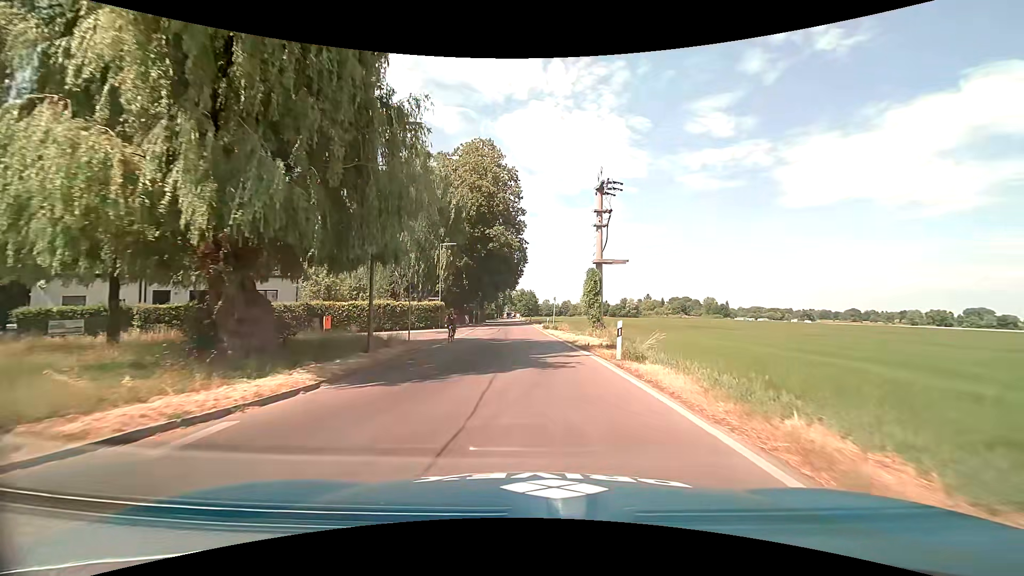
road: tertiary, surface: asphalt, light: Day
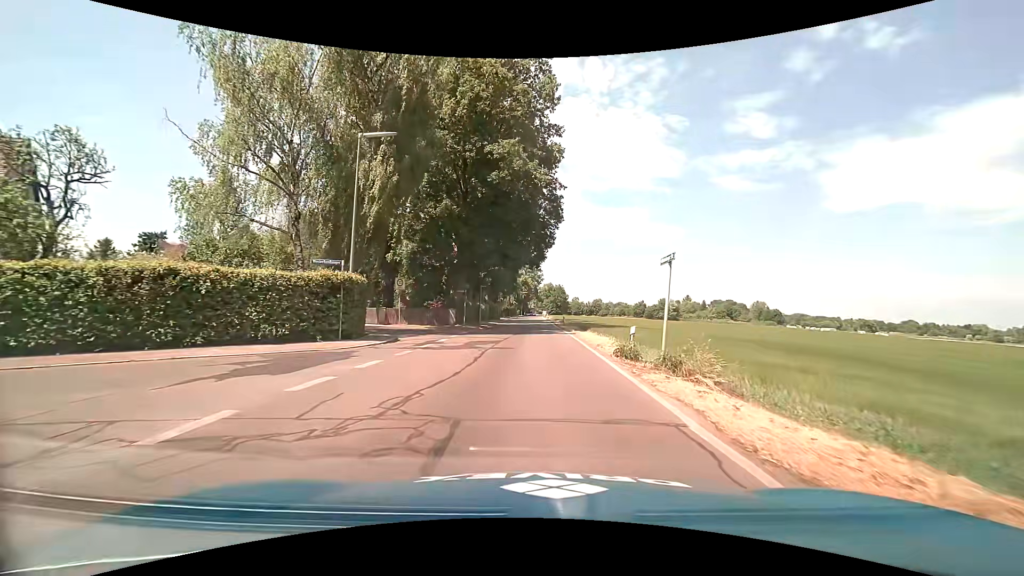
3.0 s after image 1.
(-0.8, +29.1) m; -4°
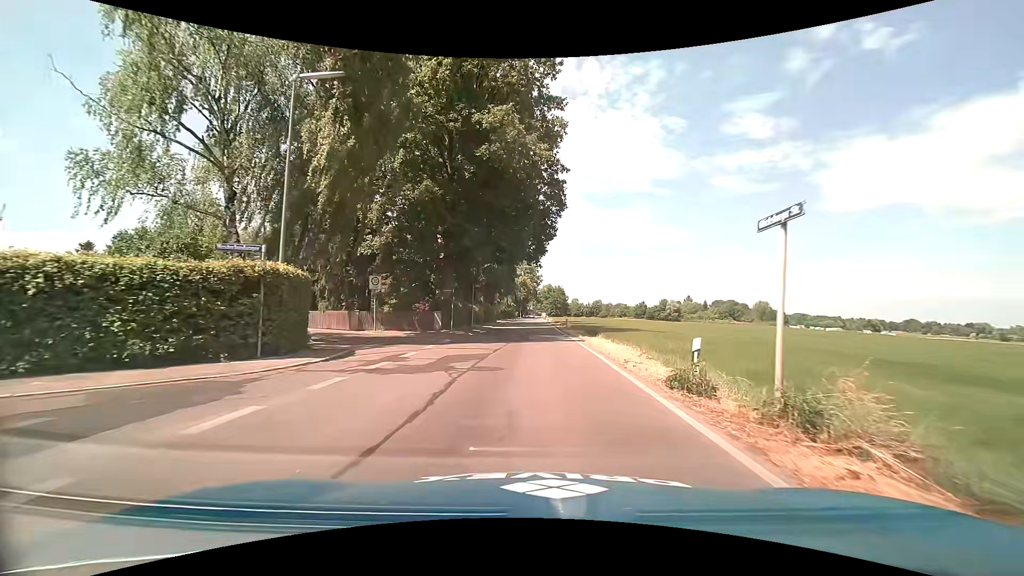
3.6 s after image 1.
(+0.1, +5.5) m; +1°
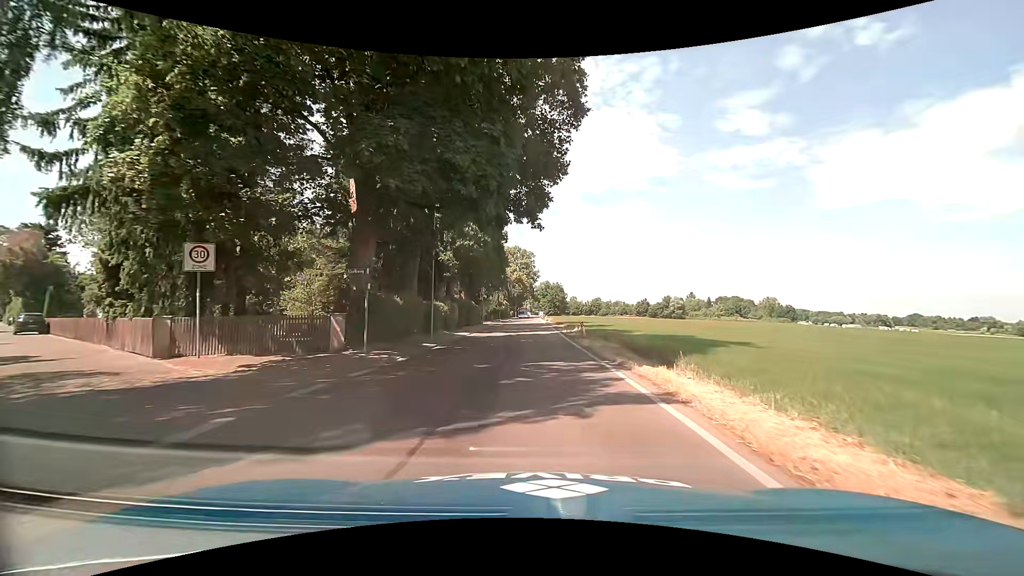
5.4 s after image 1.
(+0.2, +15.9) m; +1°
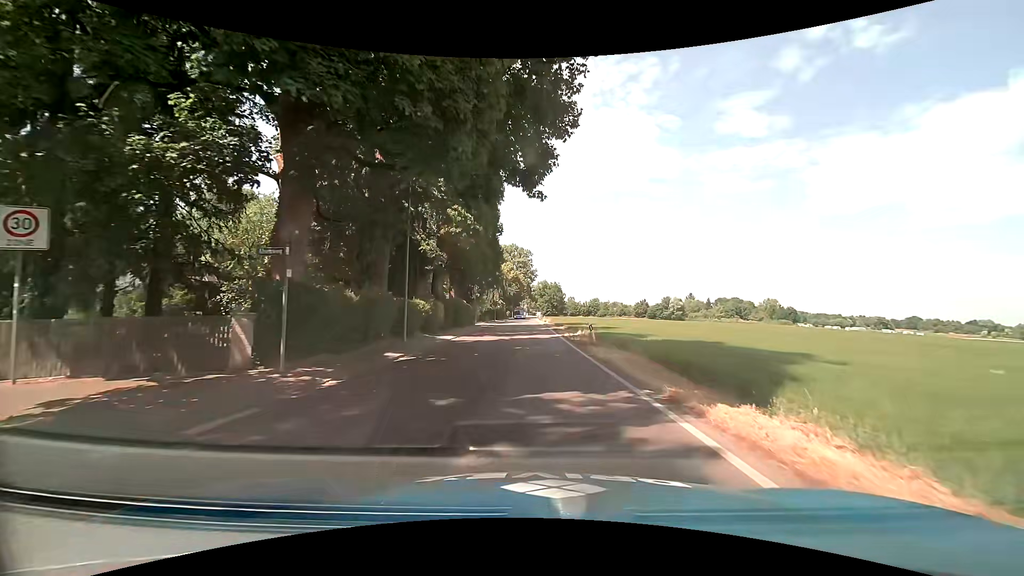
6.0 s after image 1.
(0.0, +5.2) m; 0°
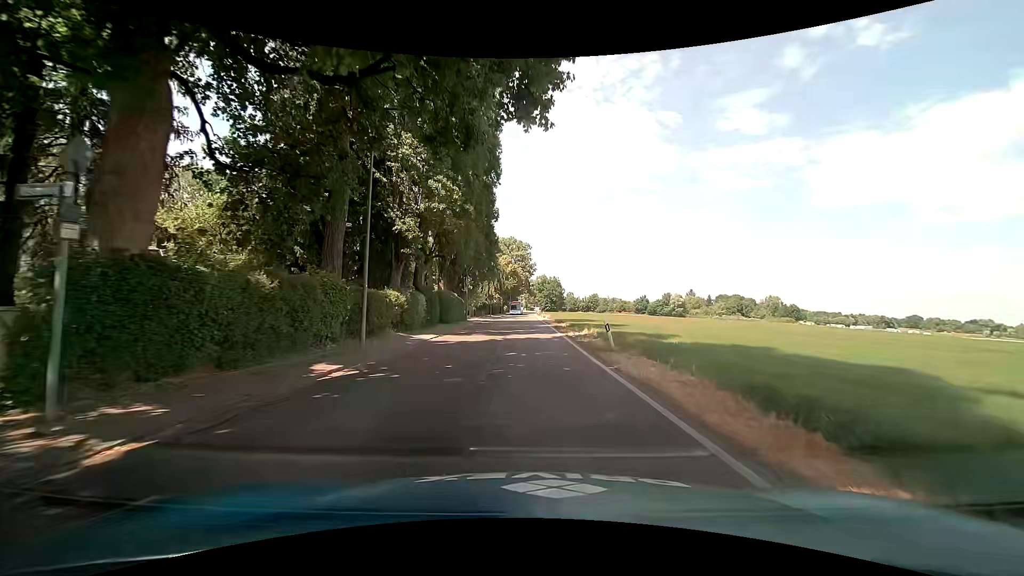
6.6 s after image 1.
(0.0, +5.2) m; 0°
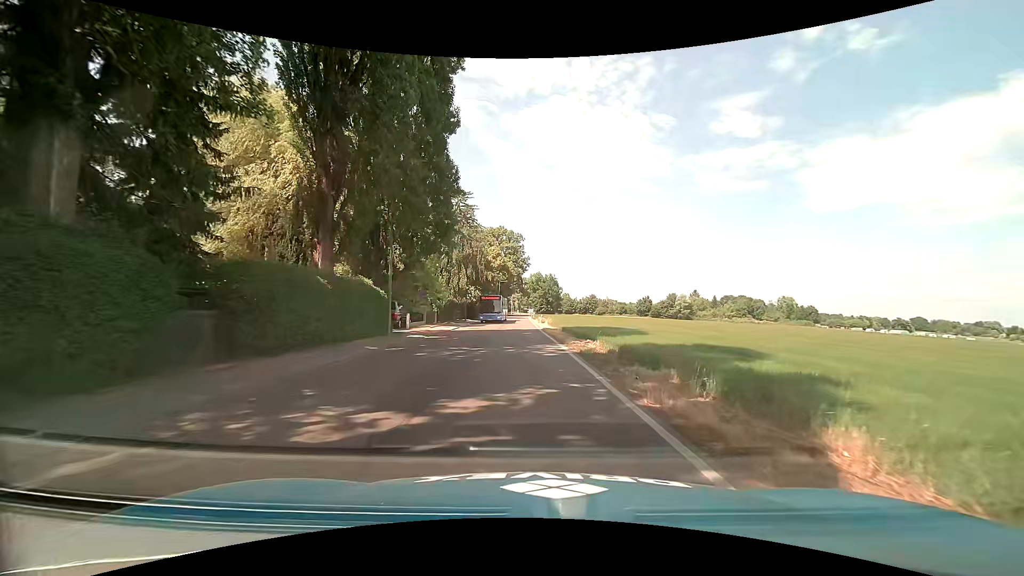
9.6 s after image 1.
(+0.2, +24.7) m; +2°
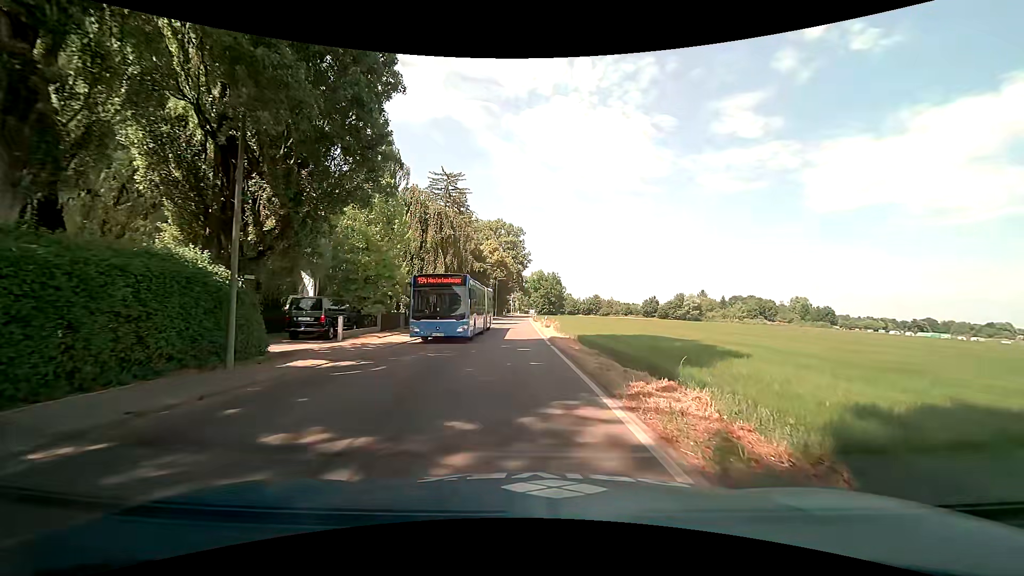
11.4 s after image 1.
(-0.3, +12.2) m; -1°
(0, +10) (-1, +20) (-1, +30) (-2, +40) (-3, +50) (-3, +60) (-3, +70) (-3, +80) (-3, +90) (-3, +100) m
